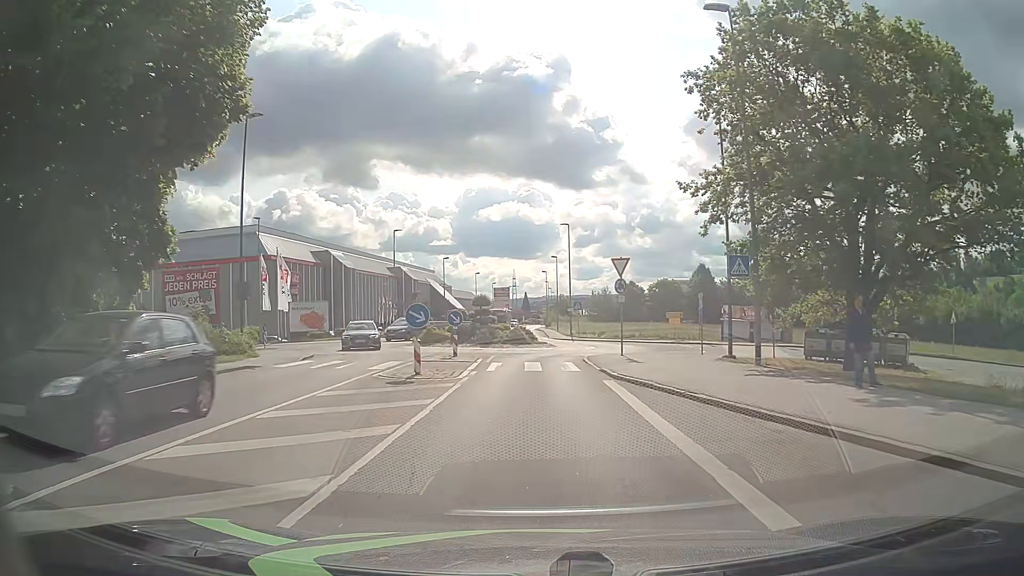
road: tertiary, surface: asphalt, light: Day
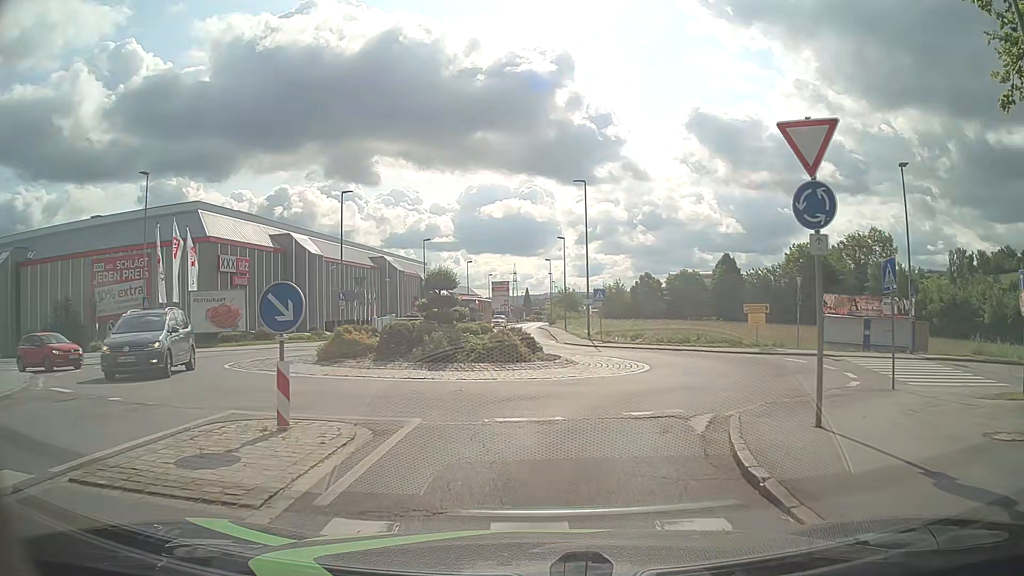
(-0.1, +17.4) m; -1°
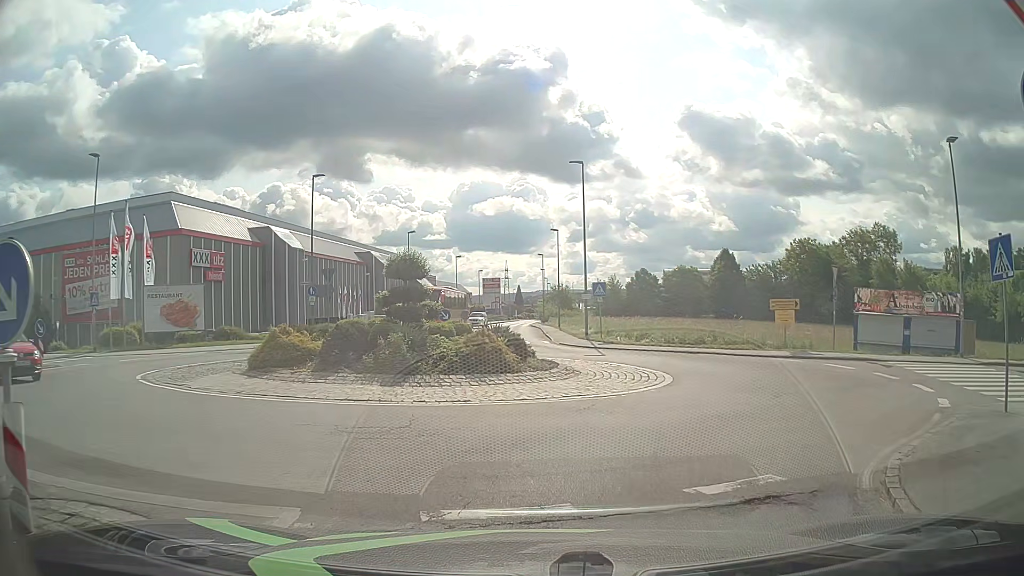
(0.0, +4.2) m; +1°
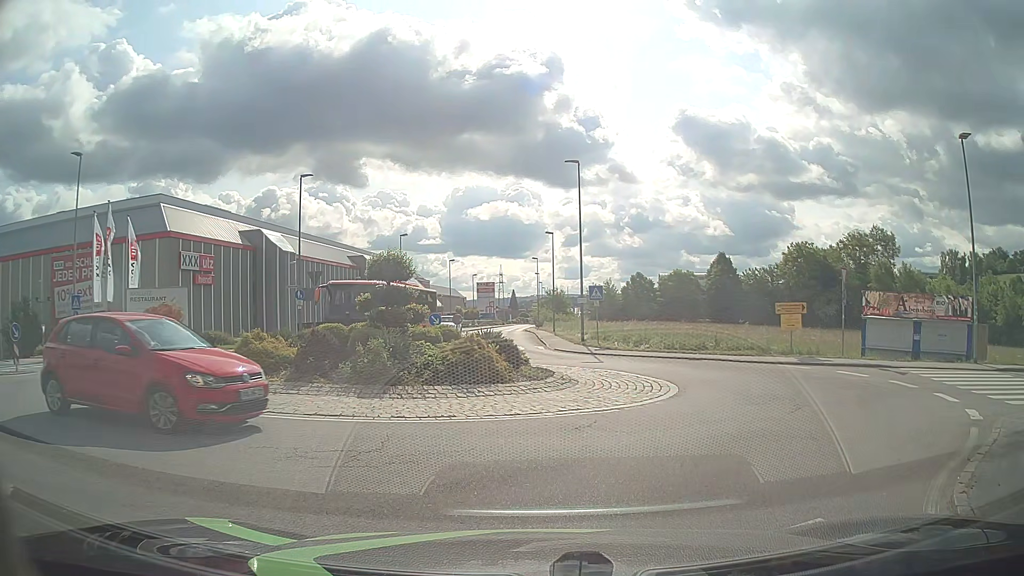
(0.0, +1.1) m; -2°
(+3, +9) (+6, +19) (+3, +28) (+1, +38) (+1, +48) (+1, +58) (+1, +68) (+1, +78) (+2, +88) (+2, +98) m
